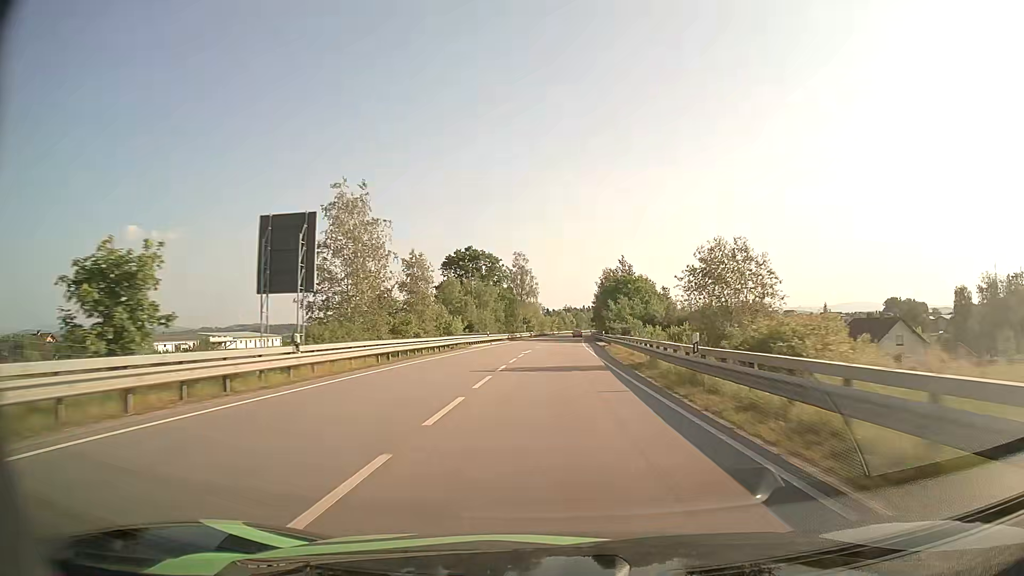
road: primary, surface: asphalt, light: Day
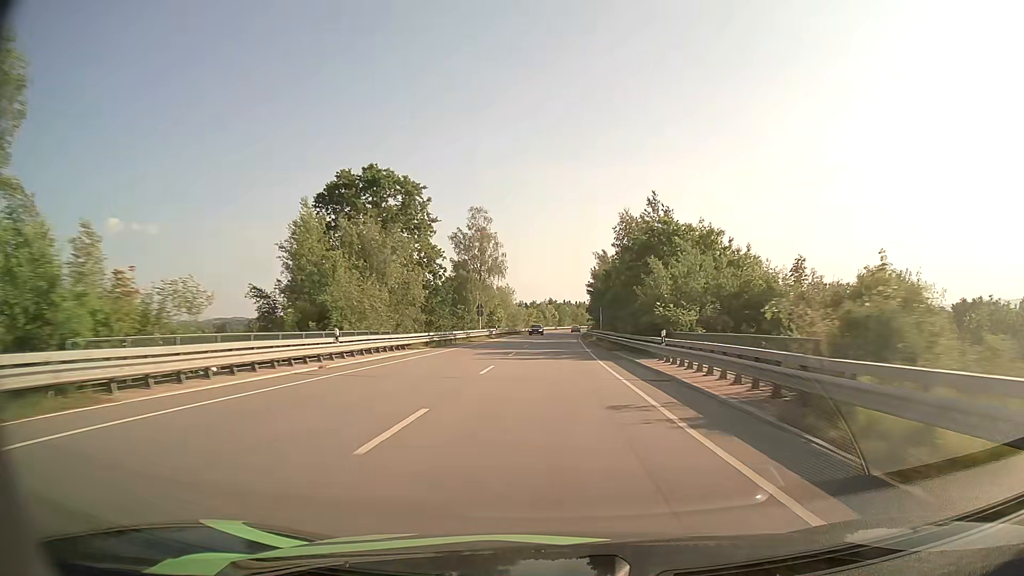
(+0.8, +45.4) m; +2°
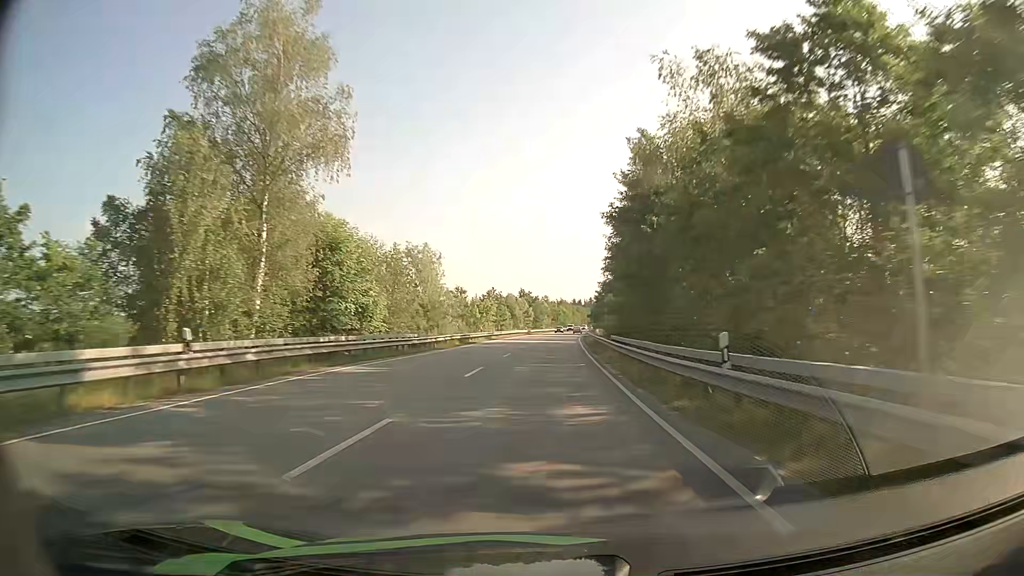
(+1.4, +61.5) m; +2°
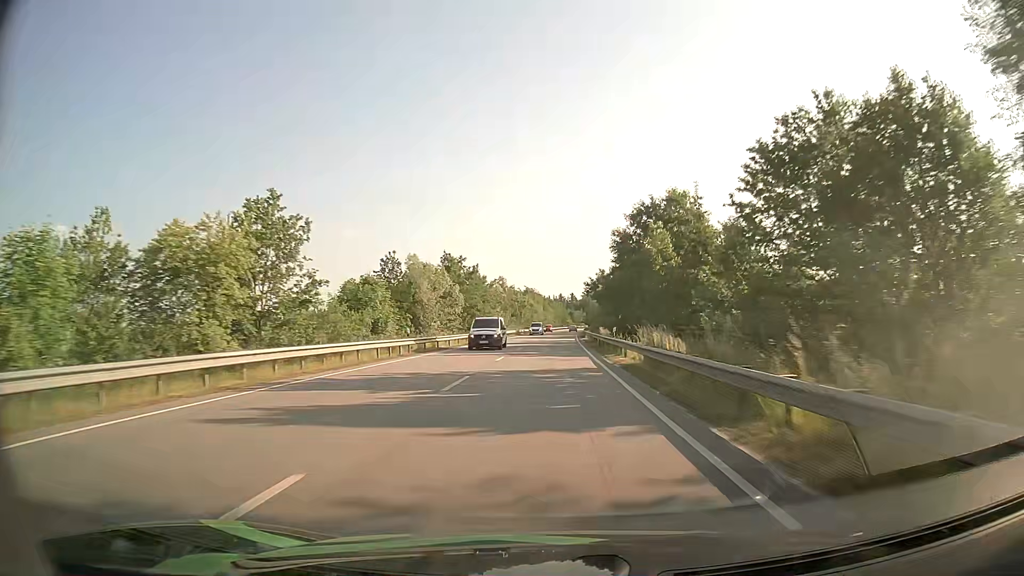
(+1.6, +75.4) m; +3°
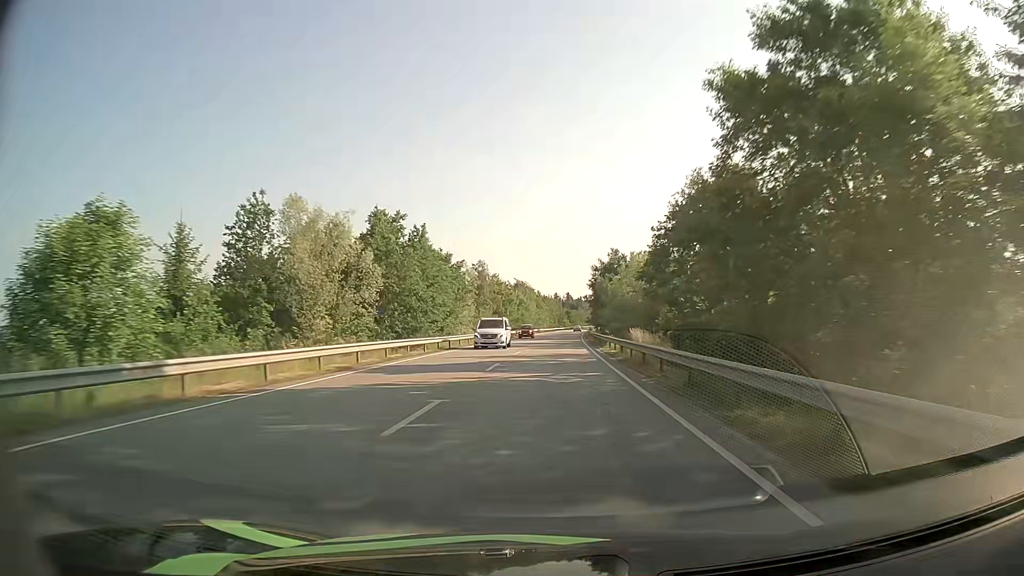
(+0.1, +29.8) m; 0°
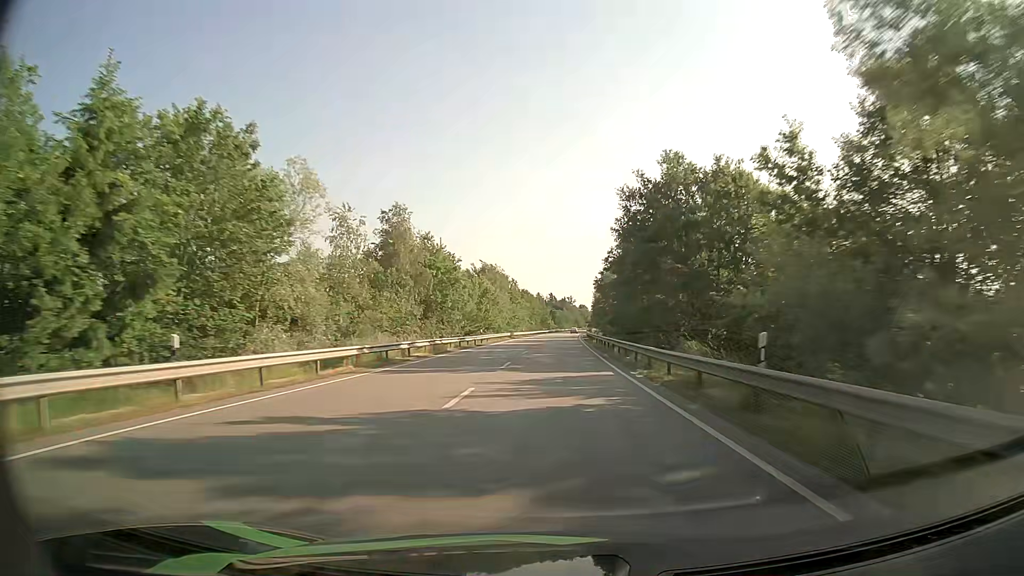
(+0.4, +44.8) m; +1°
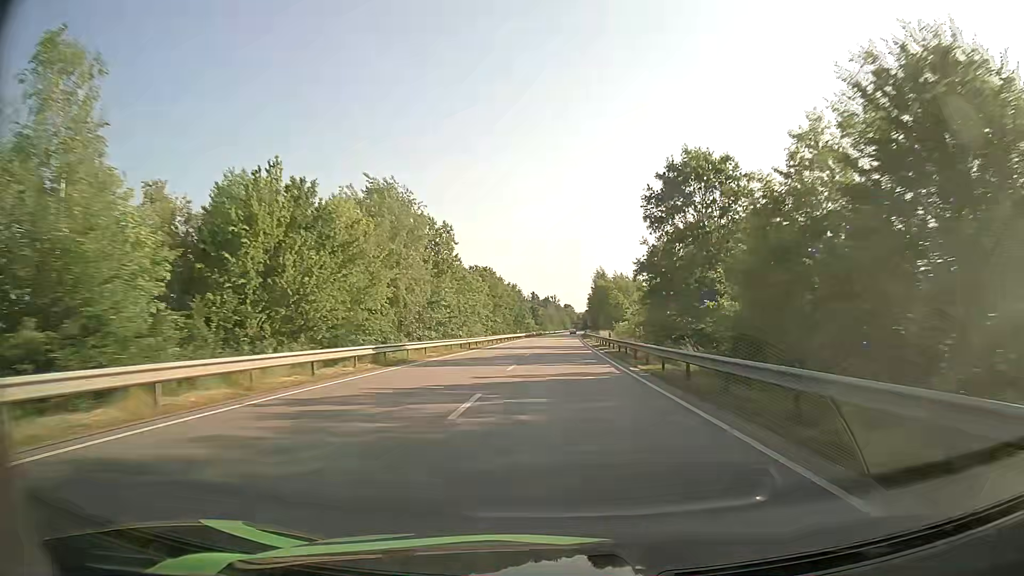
(+0.8, +61.5) m; +2°
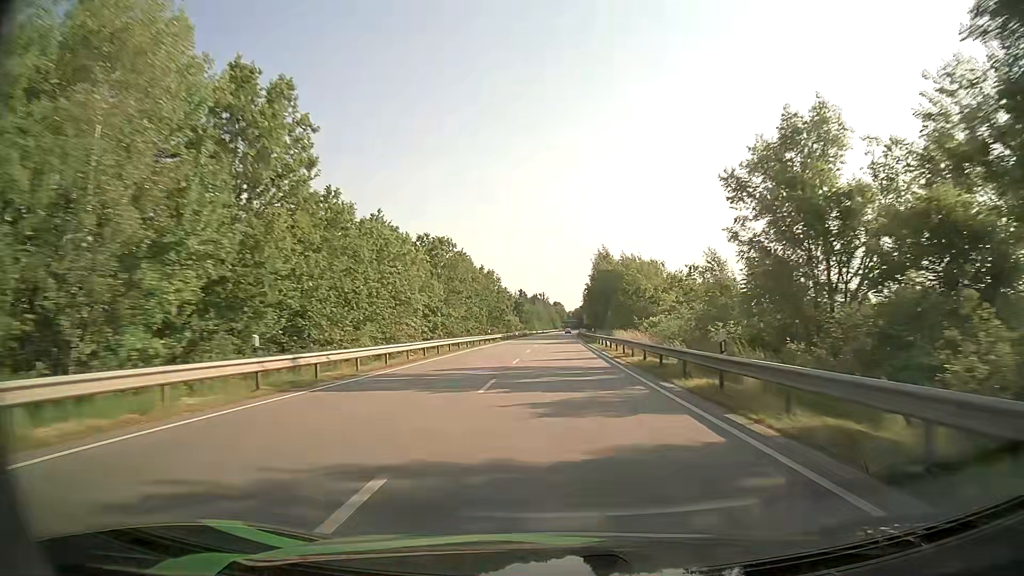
(+0.3, +31.9) m; +1°
